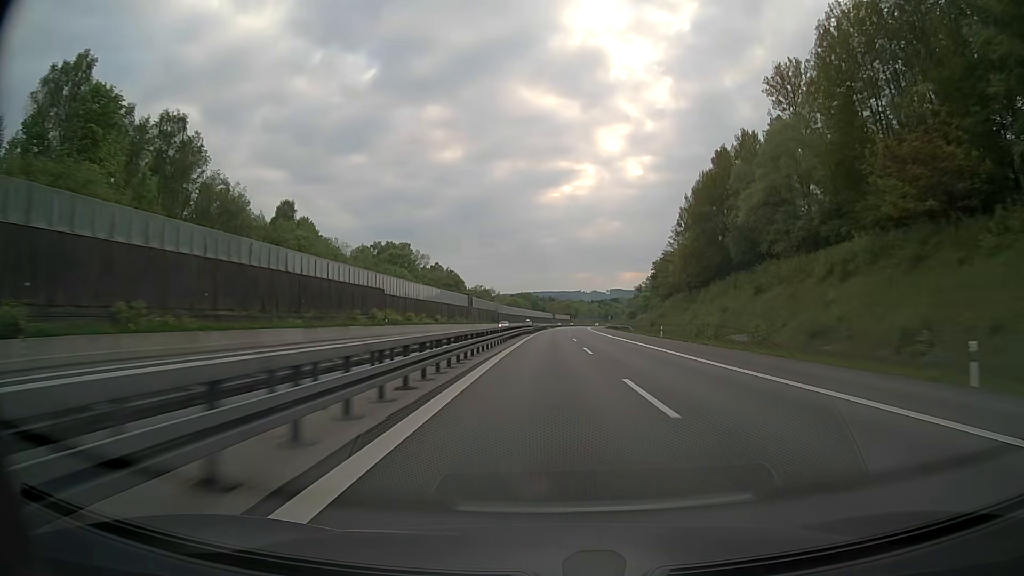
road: motorway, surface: asphalt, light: Day
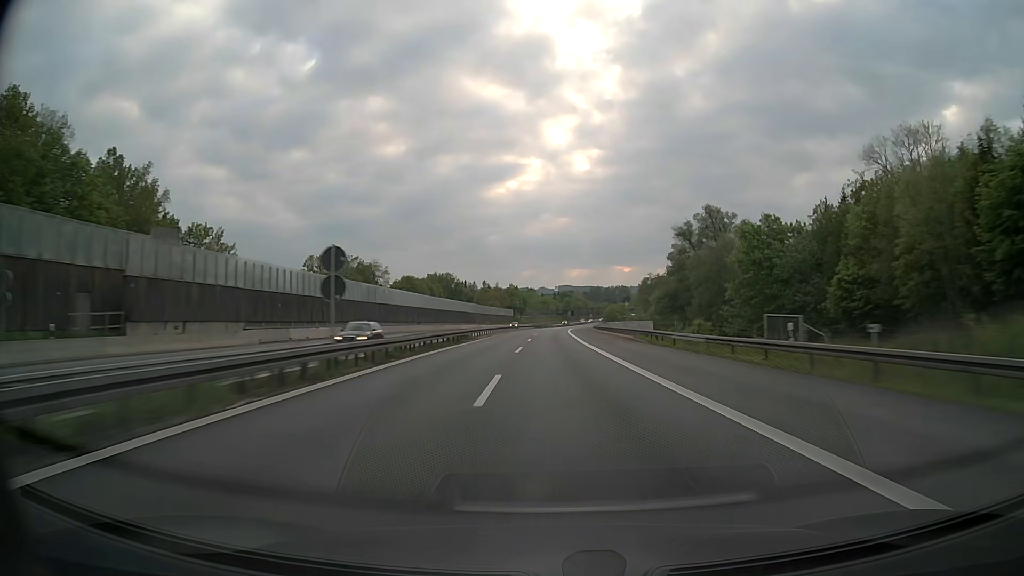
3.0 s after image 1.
(+6.6, +142.9) m; +5°
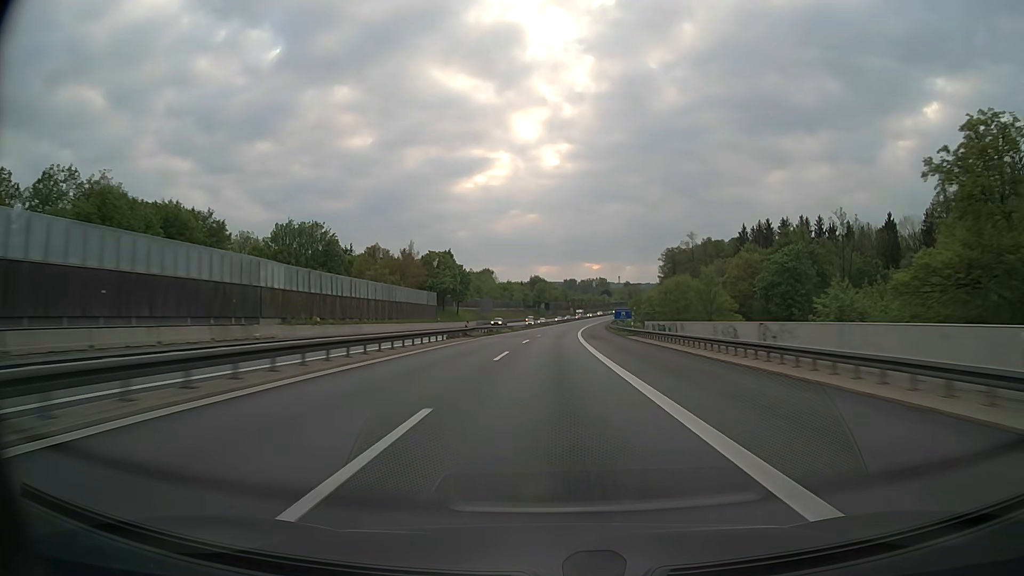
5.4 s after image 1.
(+2.0, +114.6) m; +2°
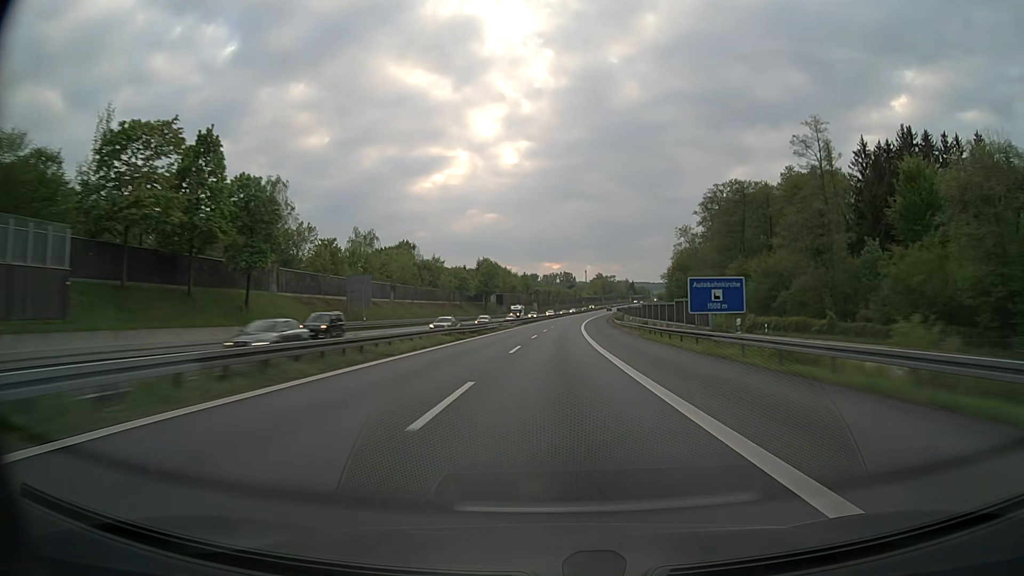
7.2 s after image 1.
(+2.6, +86.0) m; +3°
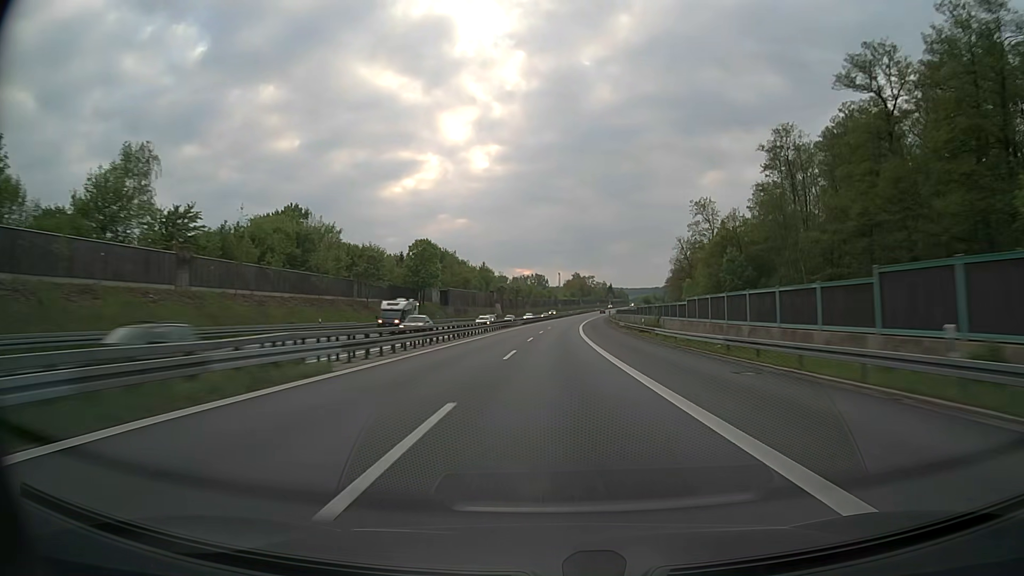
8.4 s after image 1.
(+1.1, +57.3) m; +2°
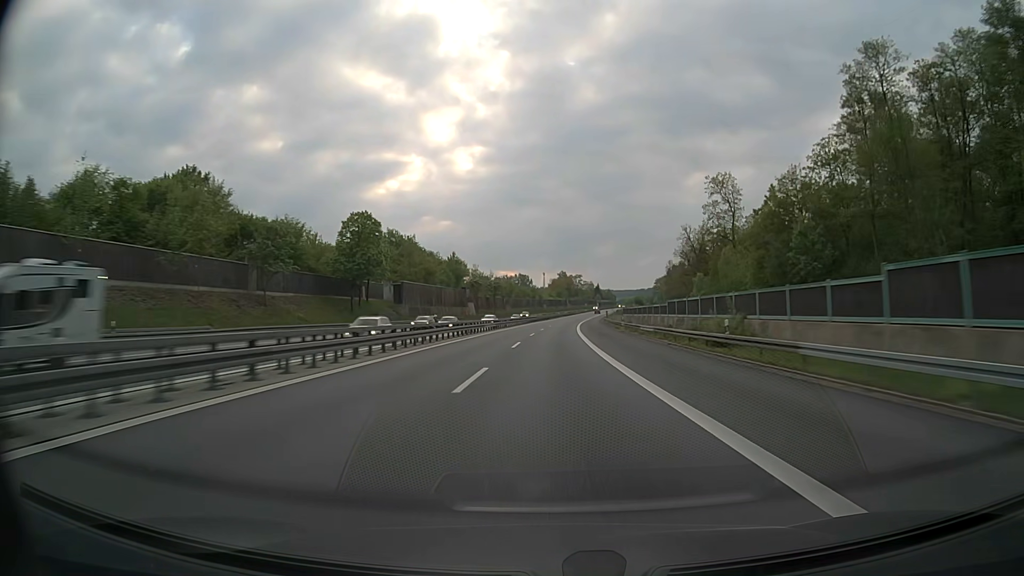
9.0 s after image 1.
(+0.4, +28.6) m; +2°
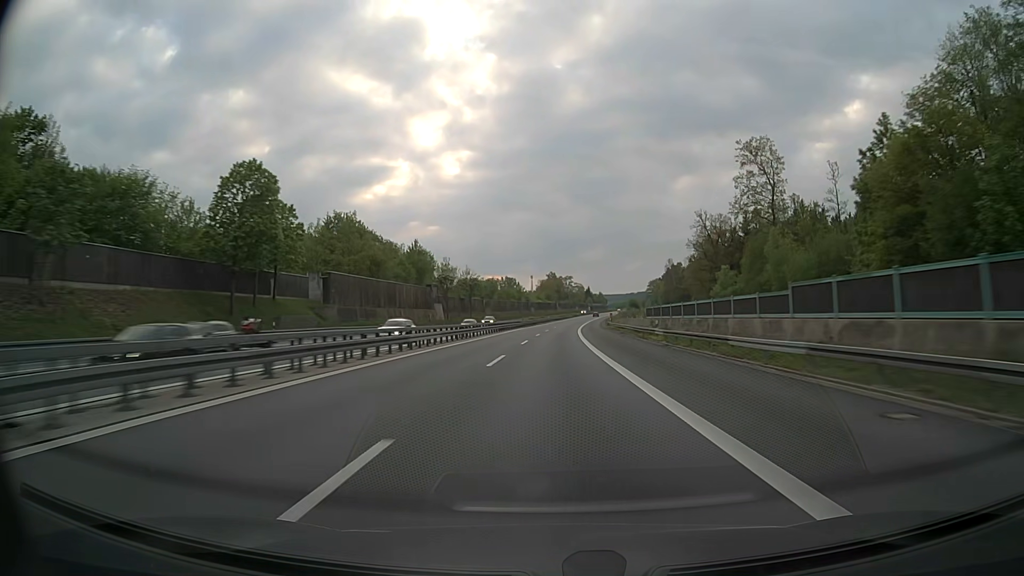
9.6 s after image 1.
(+0.2, +28.6) m; +1°
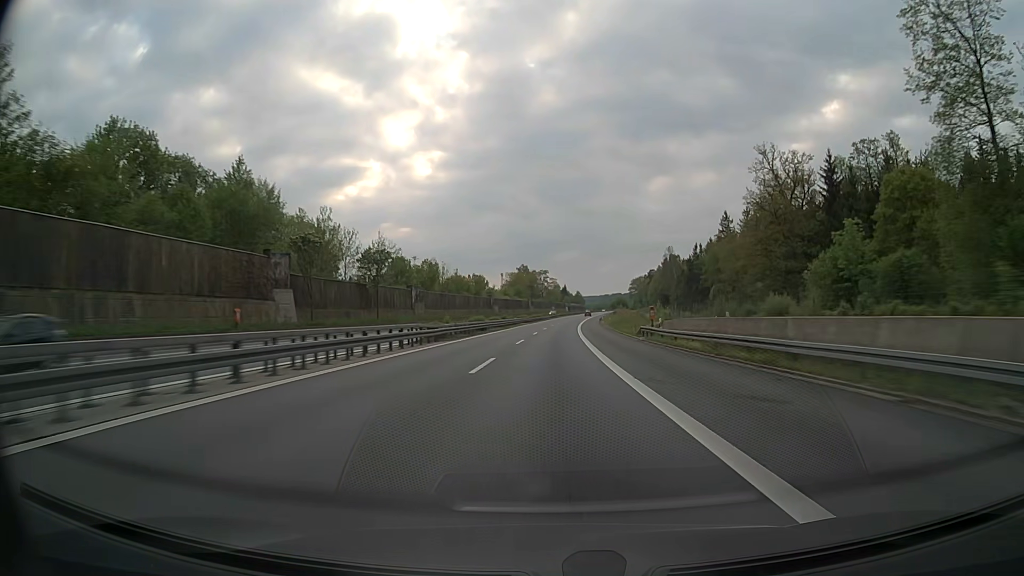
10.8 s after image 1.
(+1.3, +57.2) m; +2°
(0, +10) (0, +20) (0, +30) (+1, +40) (+1, +50) (+1, +60) (+2, +70) (+2, +80) (+3, +90) (+4, +100) m
